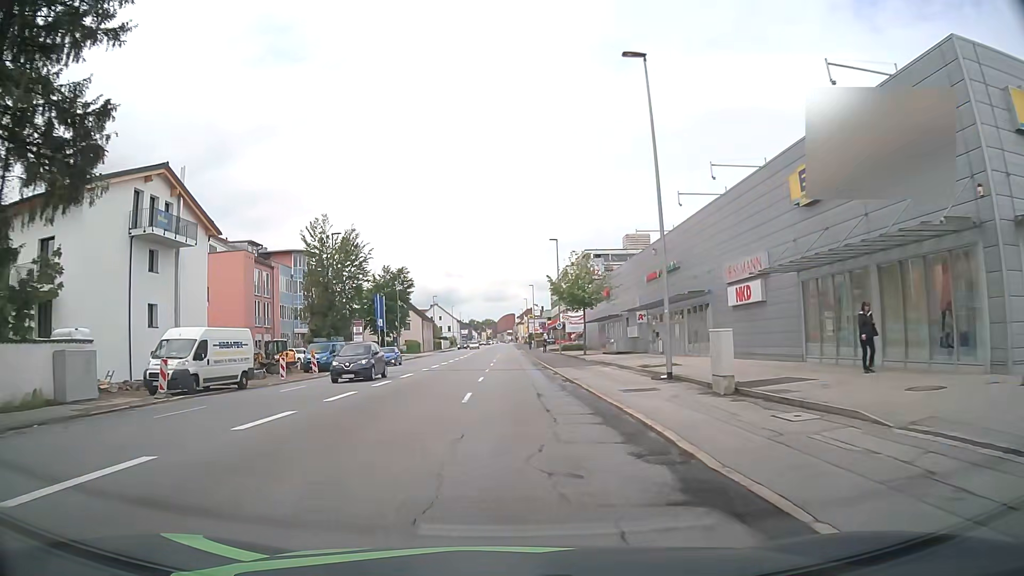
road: tertiary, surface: asphalt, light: Day
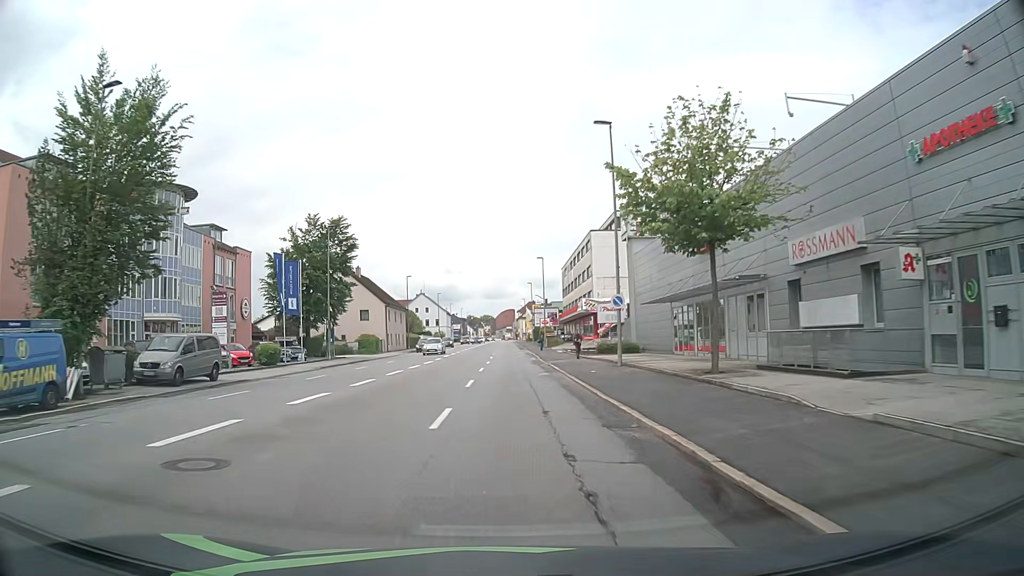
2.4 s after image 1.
(0.0, +32.8) m; 0°
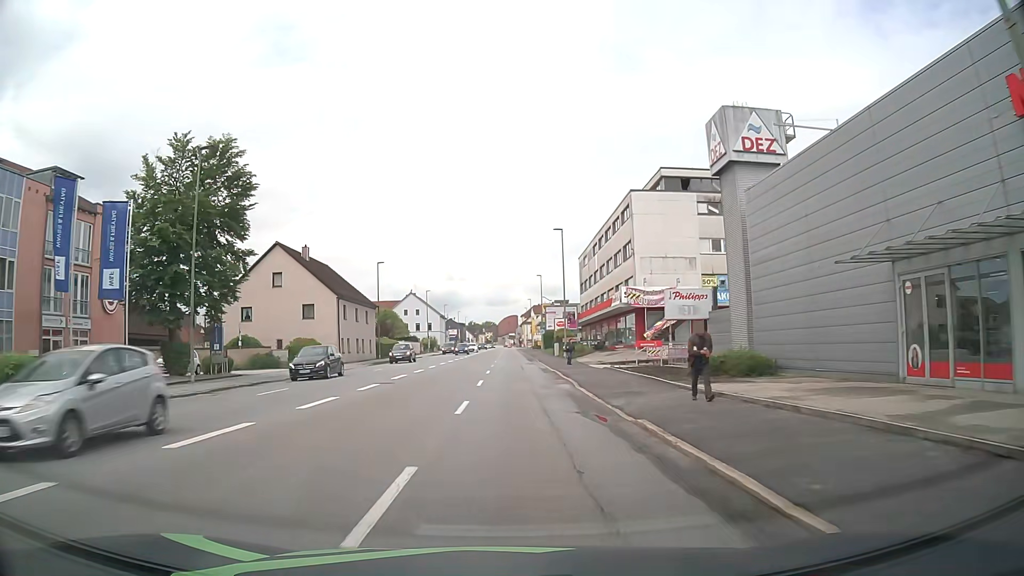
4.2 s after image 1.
(-0.1, +23.7) m; 0°
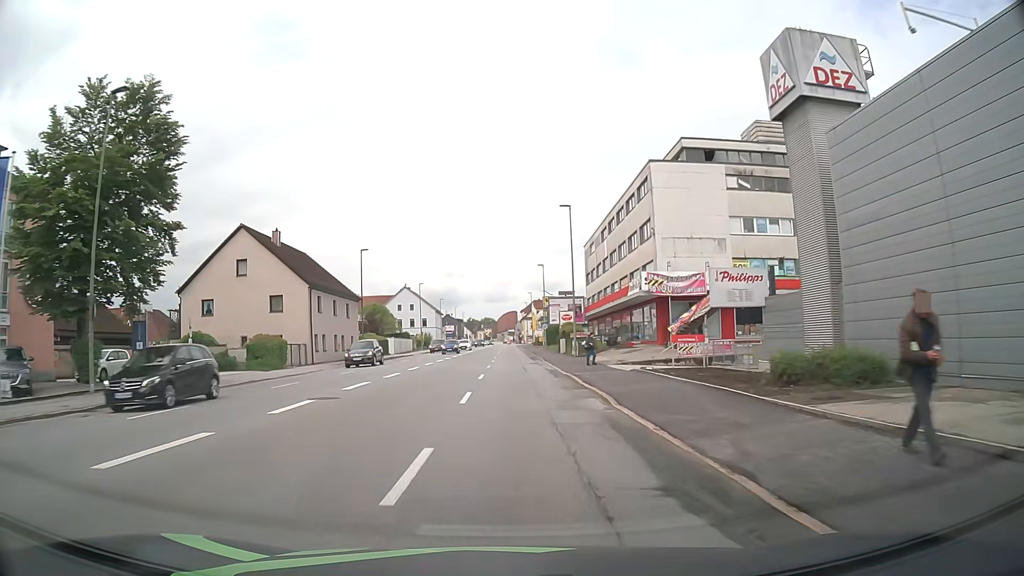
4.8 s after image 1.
(0.0, +7.8) m; 0°
(0, +10) (0, +20) (0, +30) (0, +40) (0, +50) (0, +60) (0, +70) (0, +80) (0, +90) (0, +100) m
